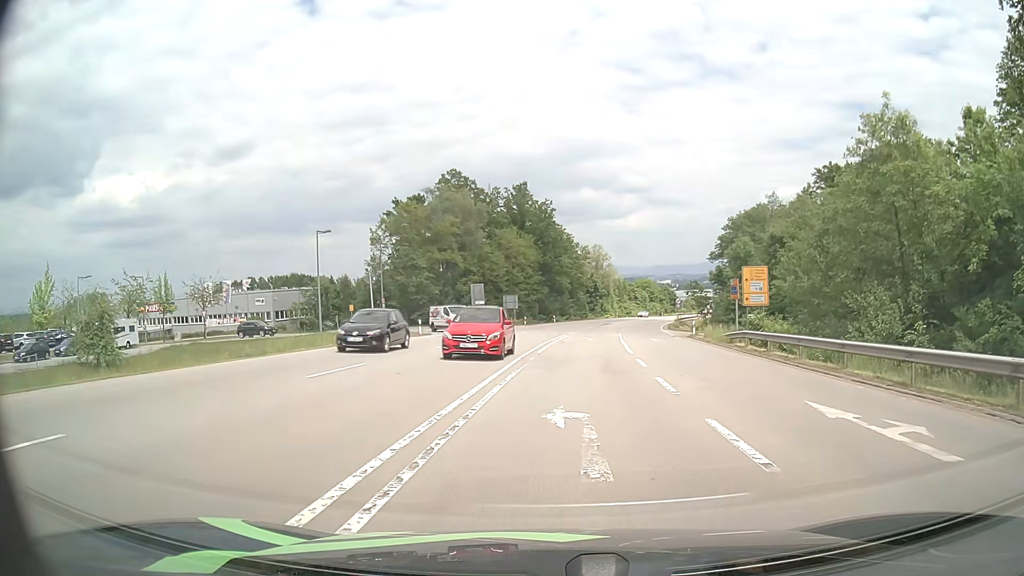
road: secondary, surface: asphalt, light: Day
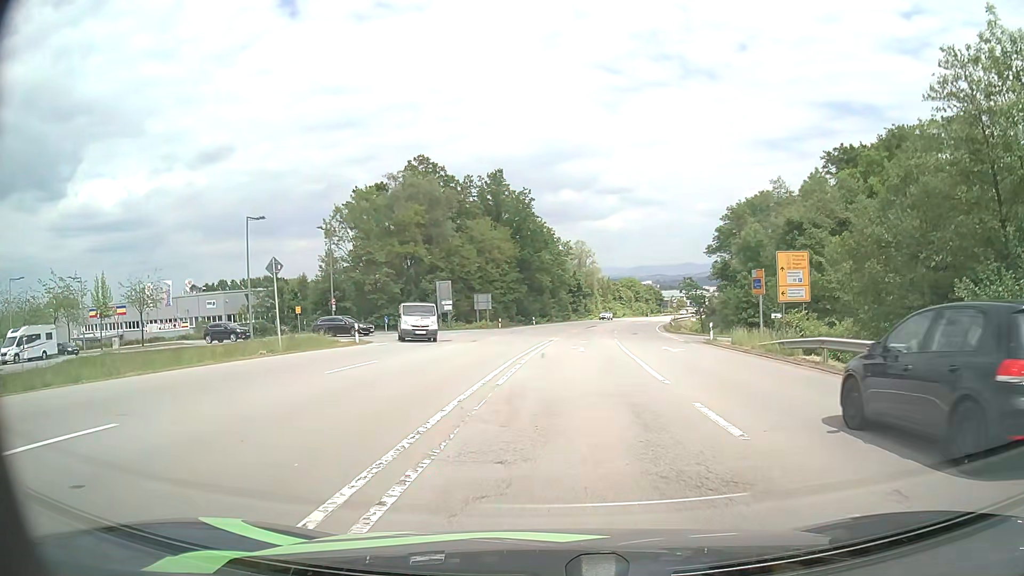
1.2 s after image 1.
(+0.3, +10.4) m; +2°
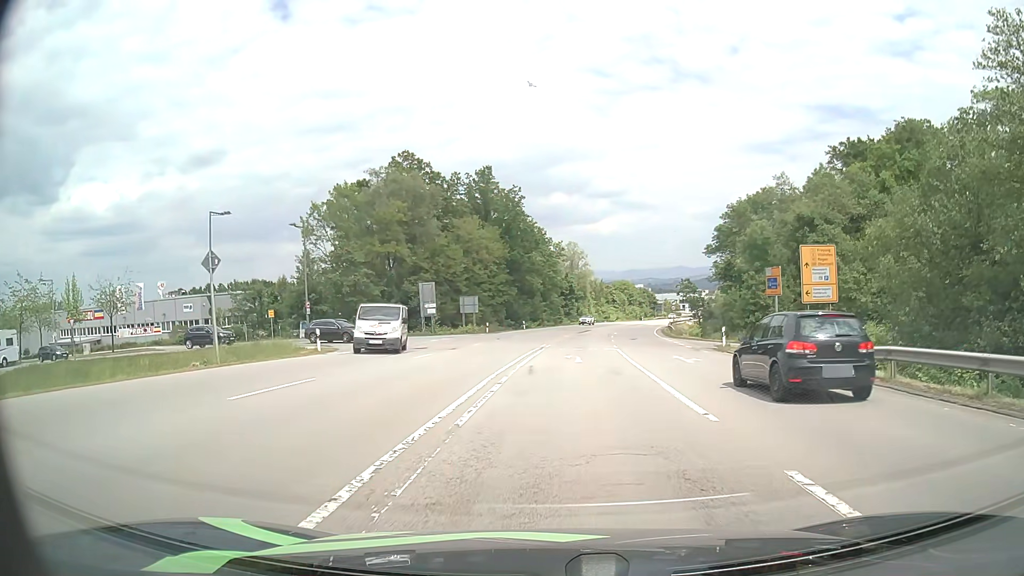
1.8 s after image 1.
(0.0, +4.5) m; +1°
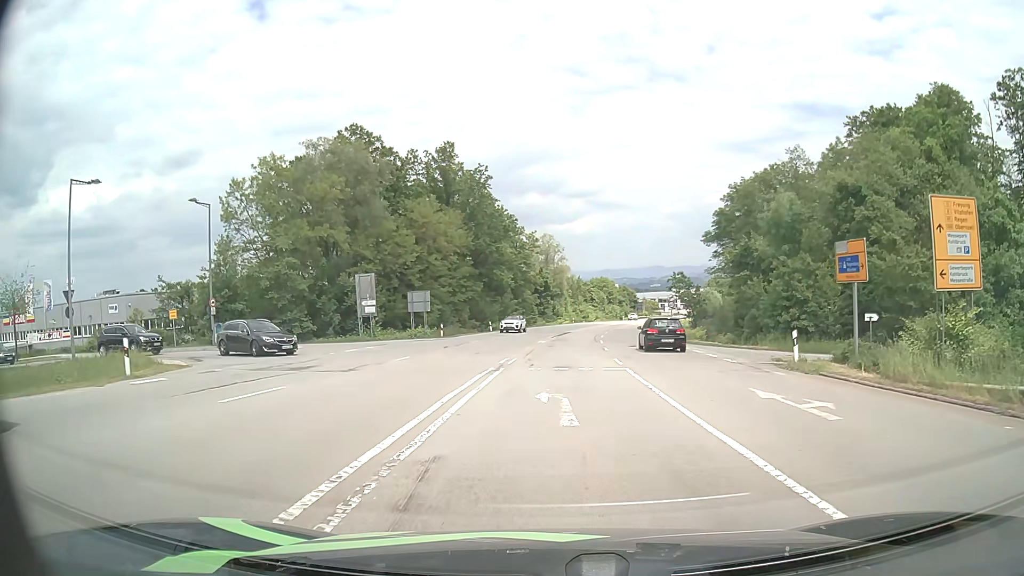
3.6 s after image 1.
(+0.2, +12.9) m; +2°
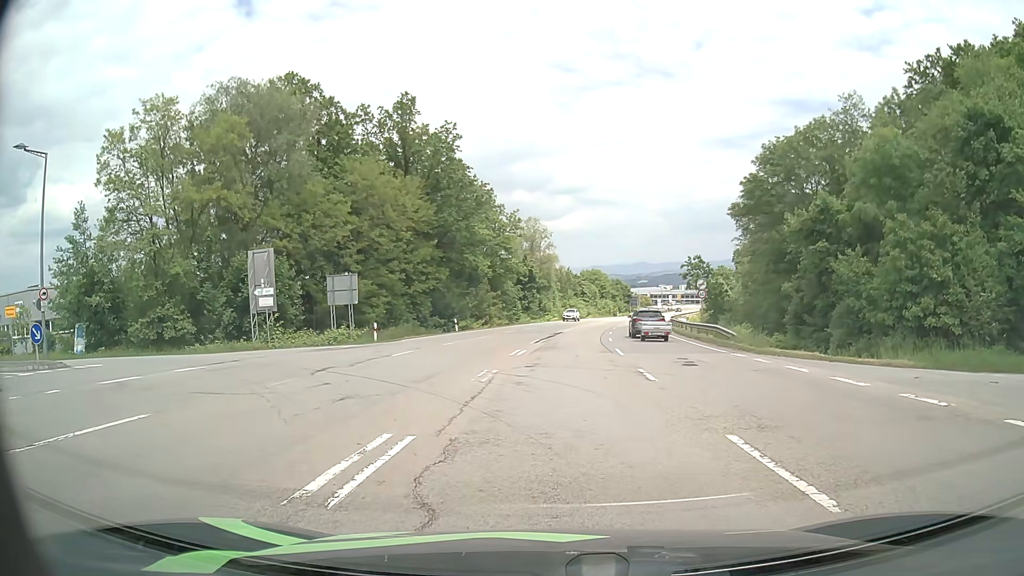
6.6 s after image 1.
(0.0, +15.9) m; +1°
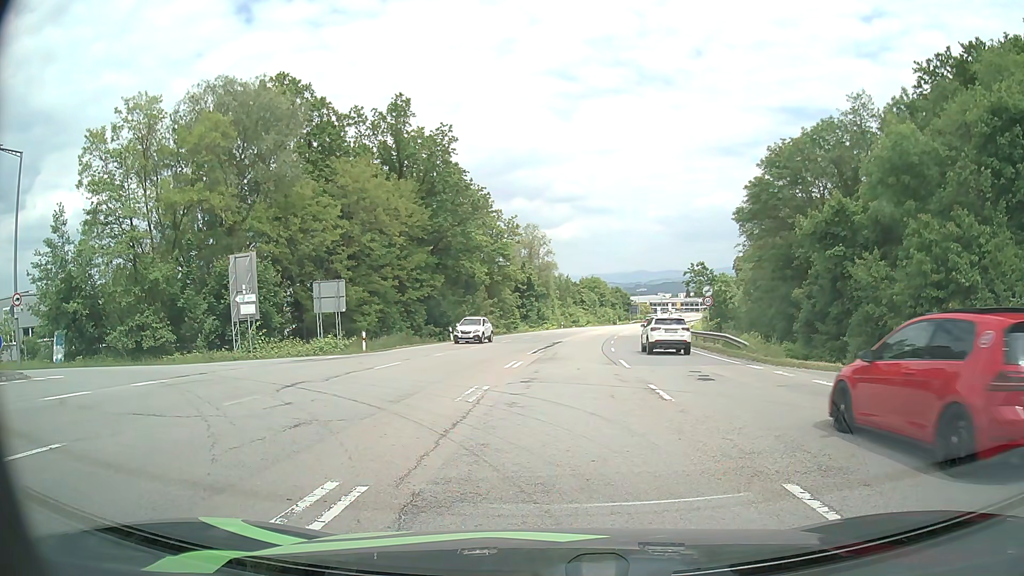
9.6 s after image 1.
(0.0, +1.9) m; 0°
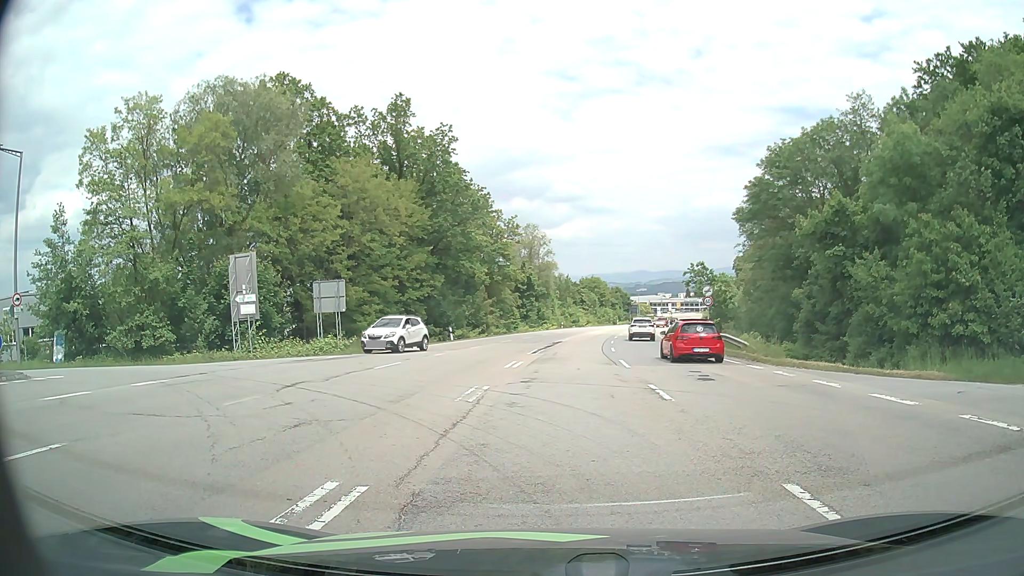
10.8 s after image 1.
(0.0, 0.0) m; 0°
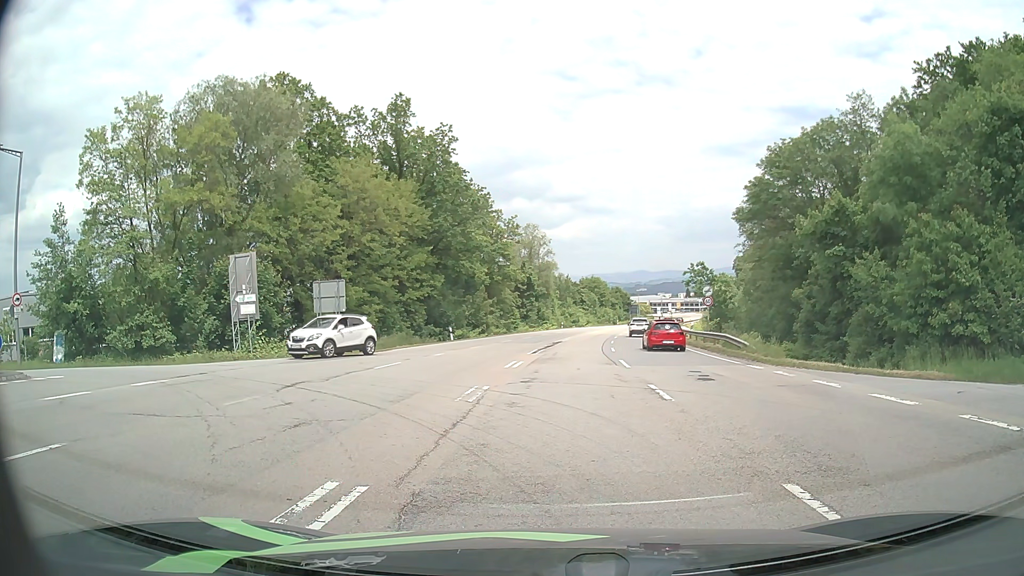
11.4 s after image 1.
(0.0, 0.0) m; 0°
(0, +10) (-5, +18) (-15, +20) (-25, +20) (-35, +21) (-45, +22) (-55, +23) (-65, +25) (-75, +27) (-84, +29) m
